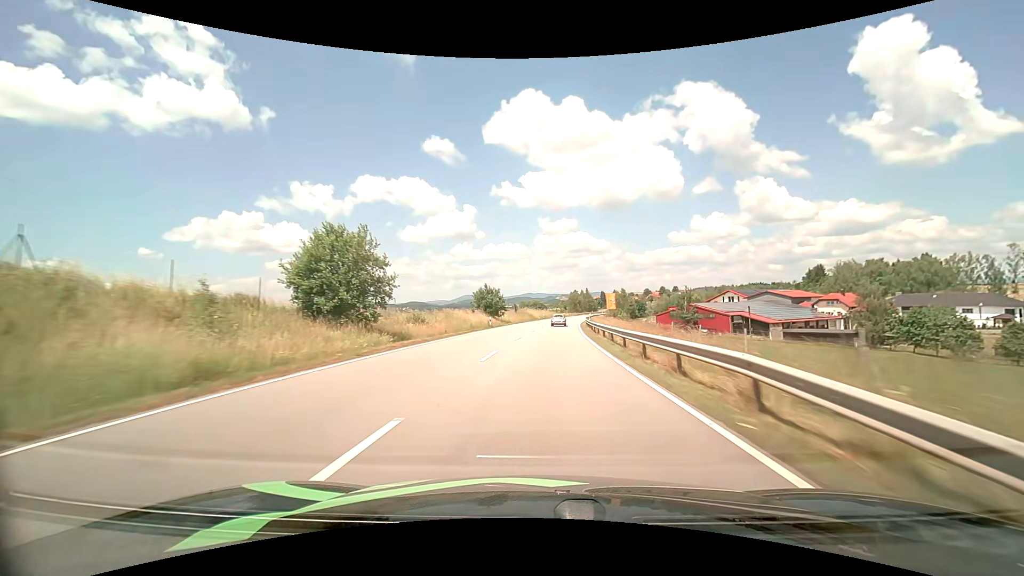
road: primary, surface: asphalt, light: Day
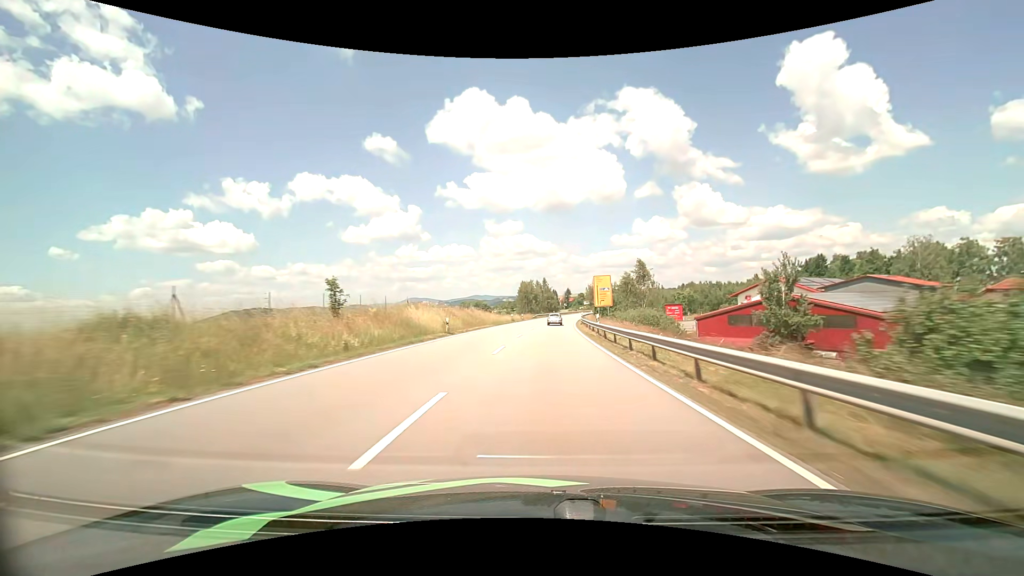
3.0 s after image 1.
(+3.4, +69.5) m; +6°
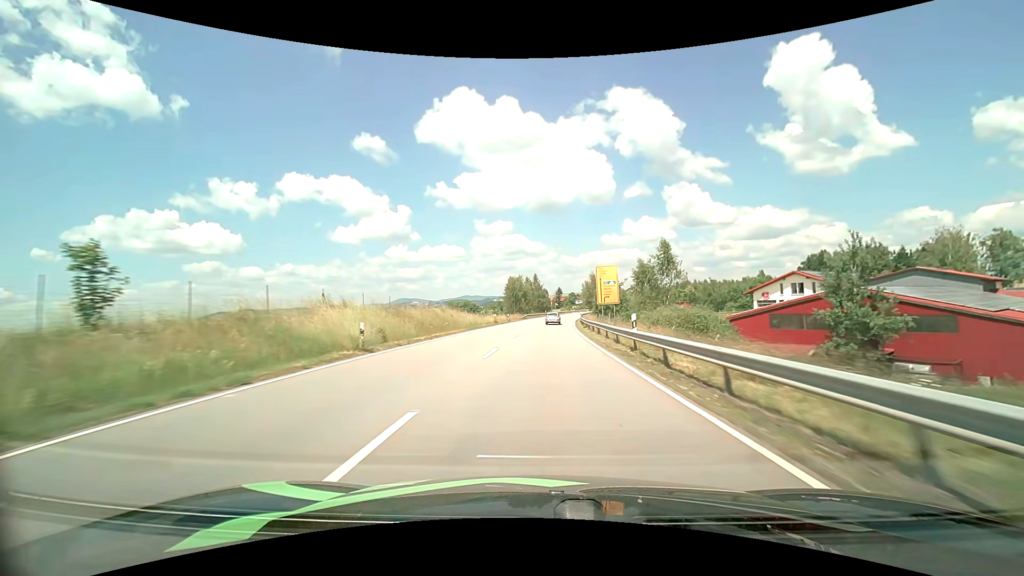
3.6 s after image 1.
(+0.1, +13.8) m; +1°
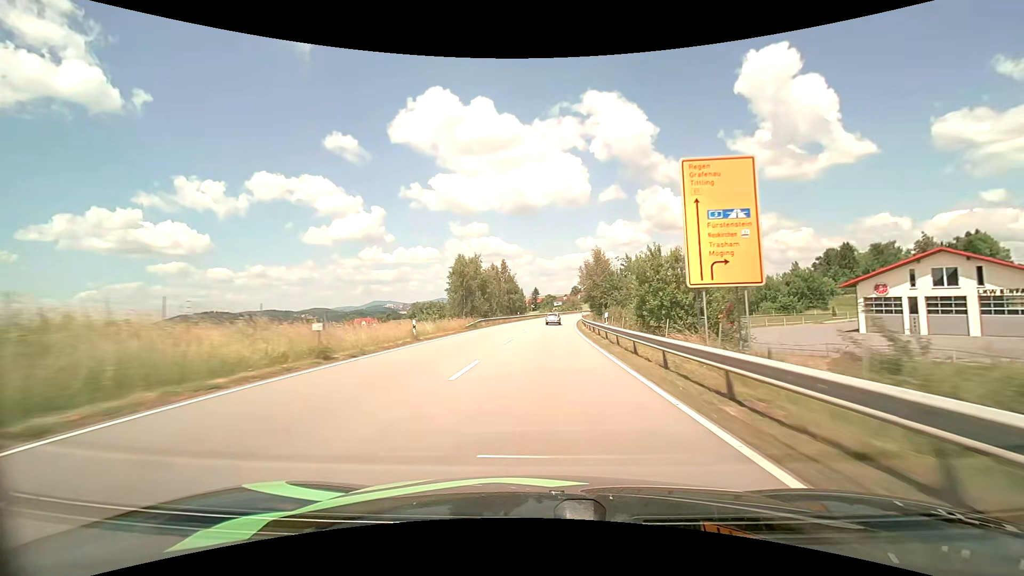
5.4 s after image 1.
(+0.9, +40.6) m; +3°
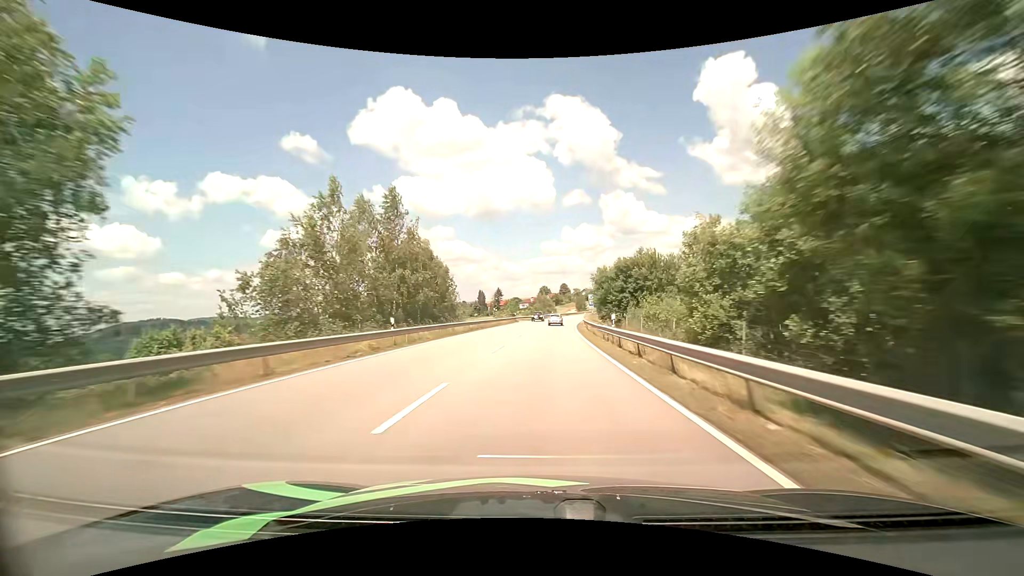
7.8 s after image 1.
(+1.9, +53.4) m; +4°
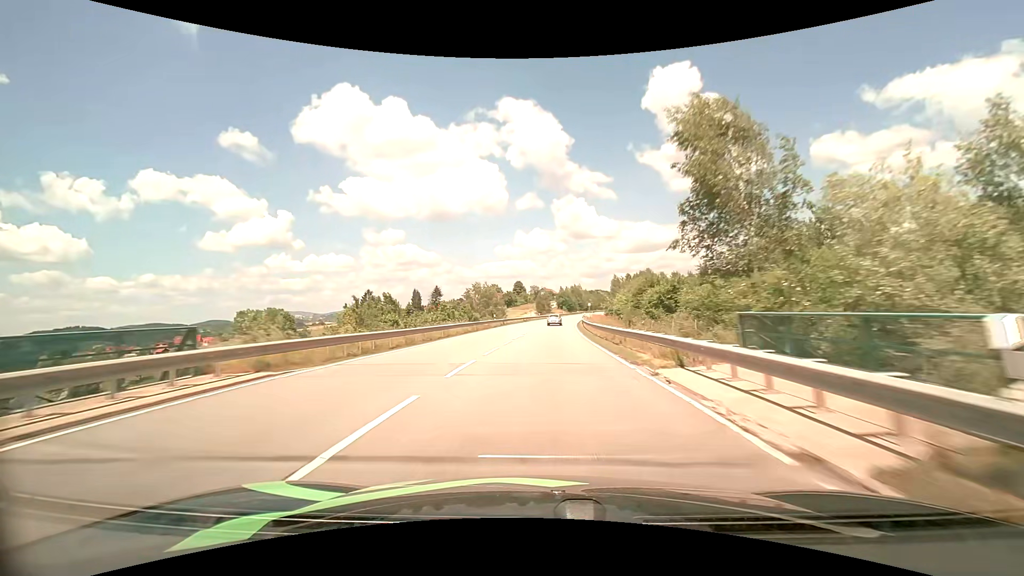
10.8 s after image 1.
(+3.0, +67.7) m; +5°
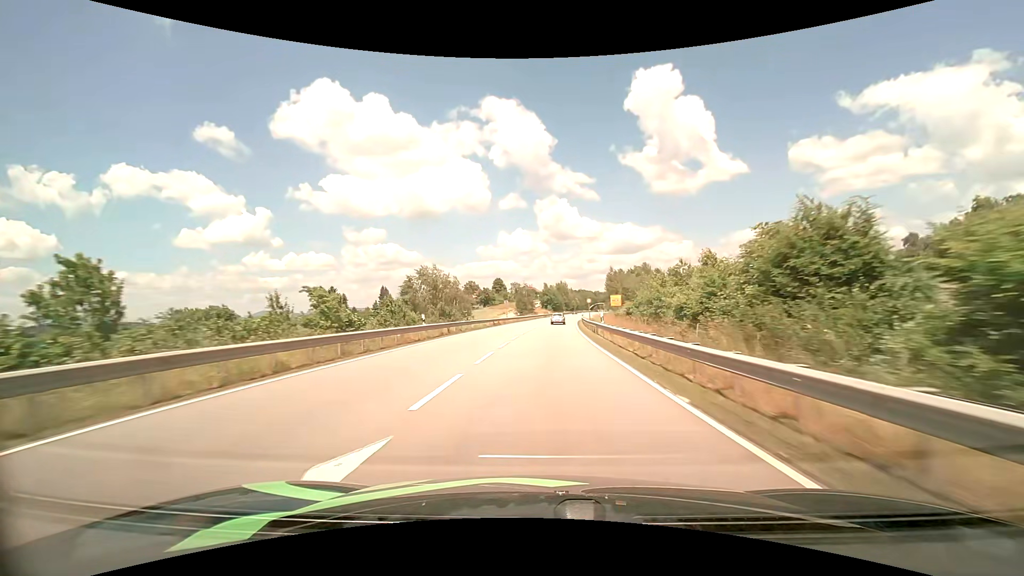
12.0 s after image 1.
(+0.5, +27.4) m; +2°
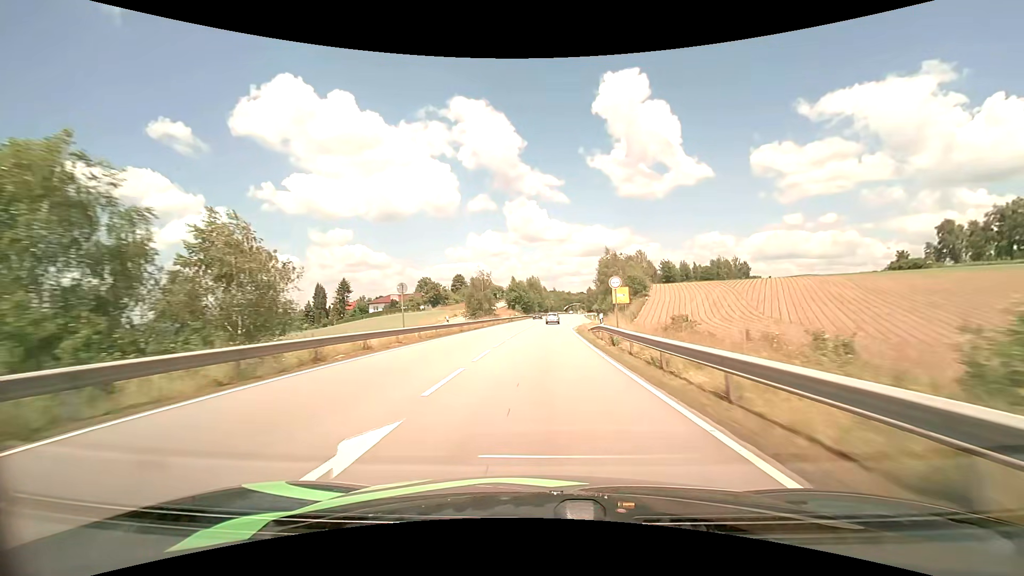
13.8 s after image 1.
(+1.2, +41.2) m; +3°
(0, +10) (0, +20) (0, +30) (+1, +40) (+1, +50) (+2, +60) (+2, +70) (+3, +80) (+4, +90) (+4, +100) m
